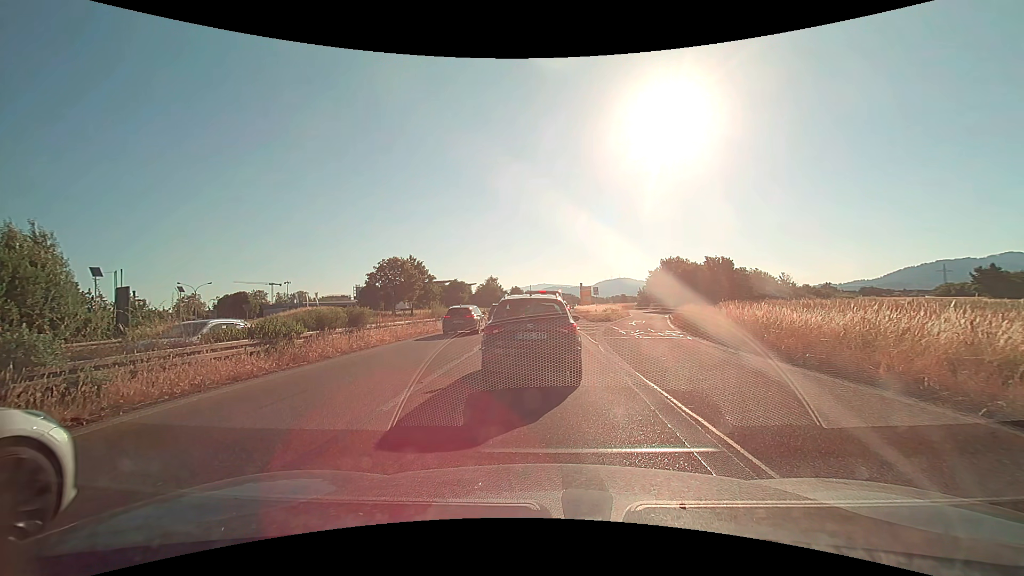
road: trunk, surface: asphalt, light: Day
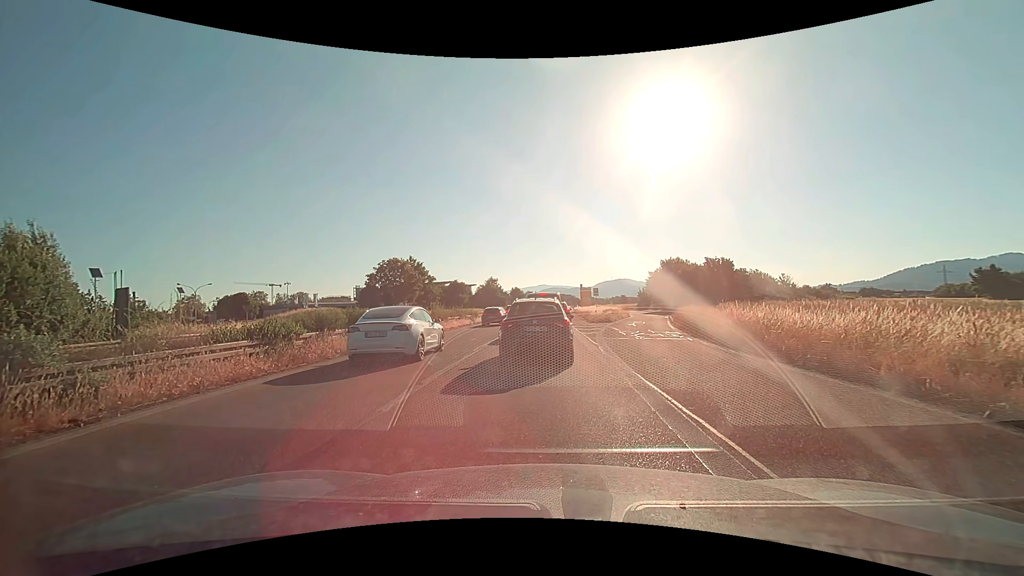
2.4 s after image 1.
(0.0, 0.0) m; 0°
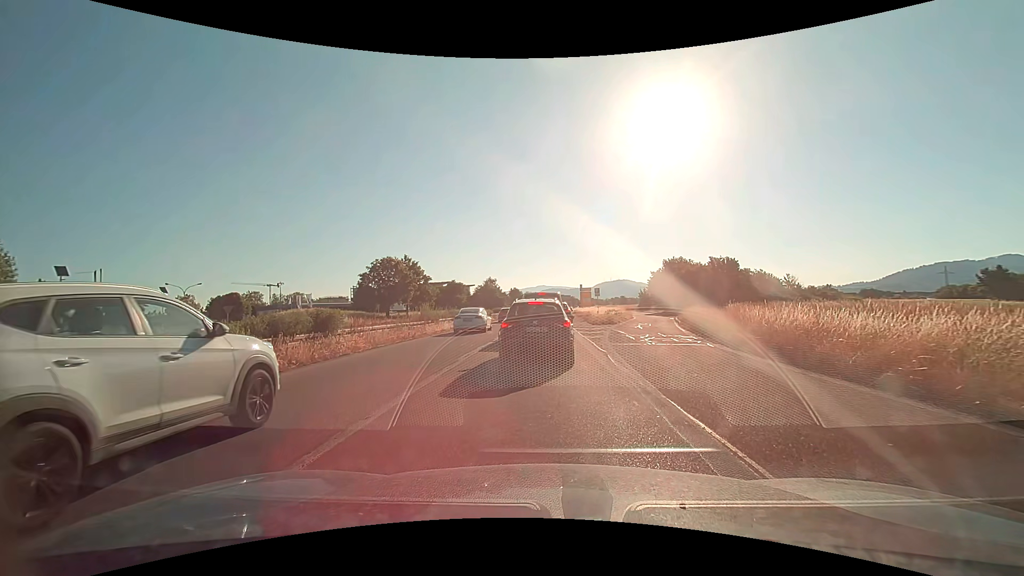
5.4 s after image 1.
(0.0, +2.7) m; +1°
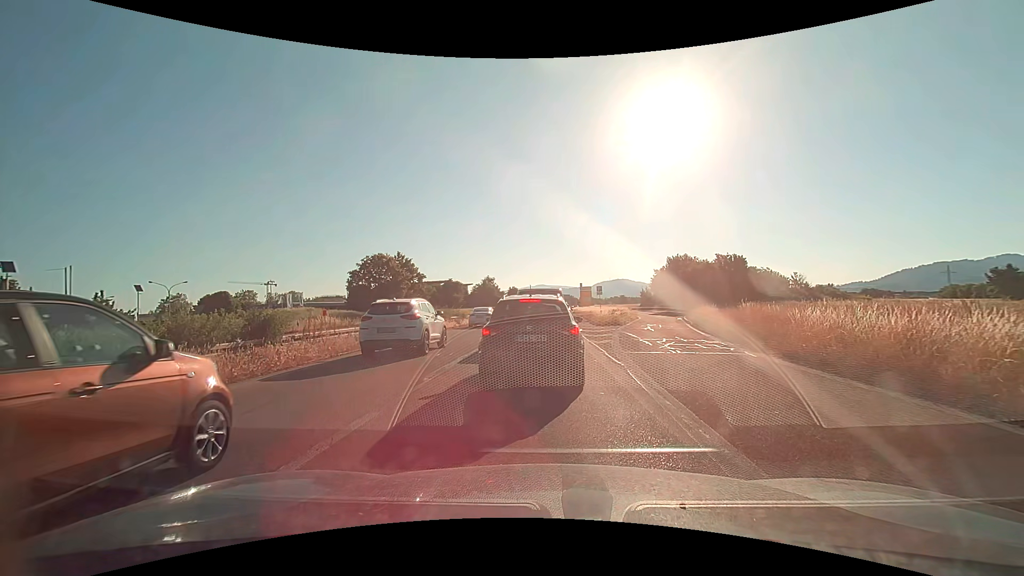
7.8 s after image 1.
(0.0, +3.5) m; +1°
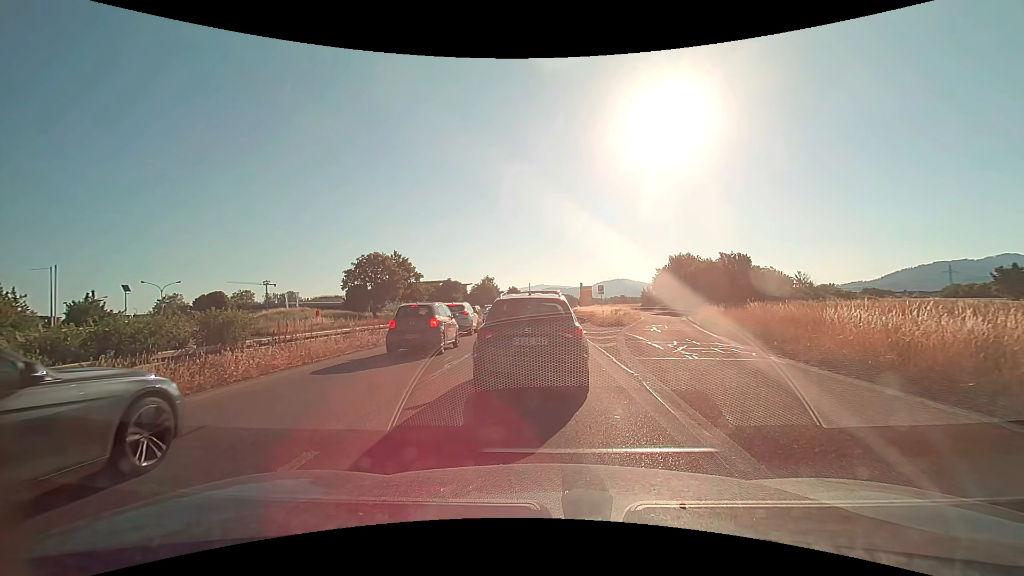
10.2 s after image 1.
(0.0, +1.6) m; 0°
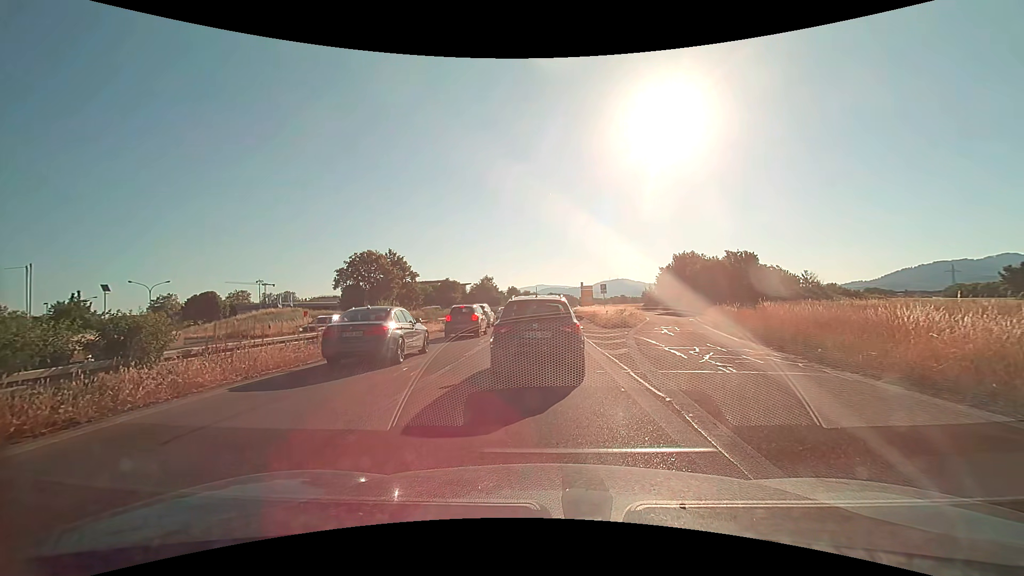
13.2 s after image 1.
(0.0, +2.6) m; 0°
